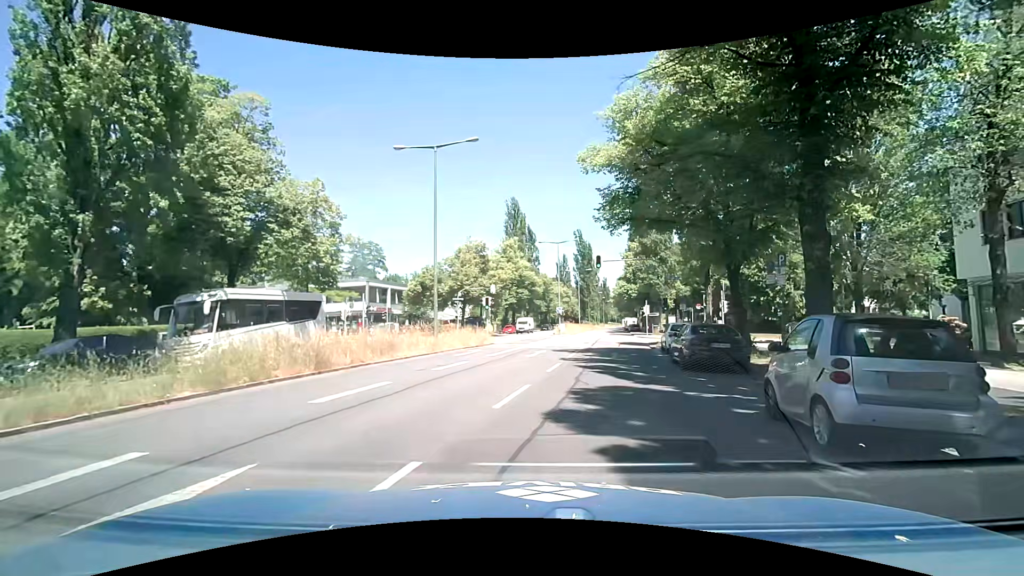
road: secondary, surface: asphalt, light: Day
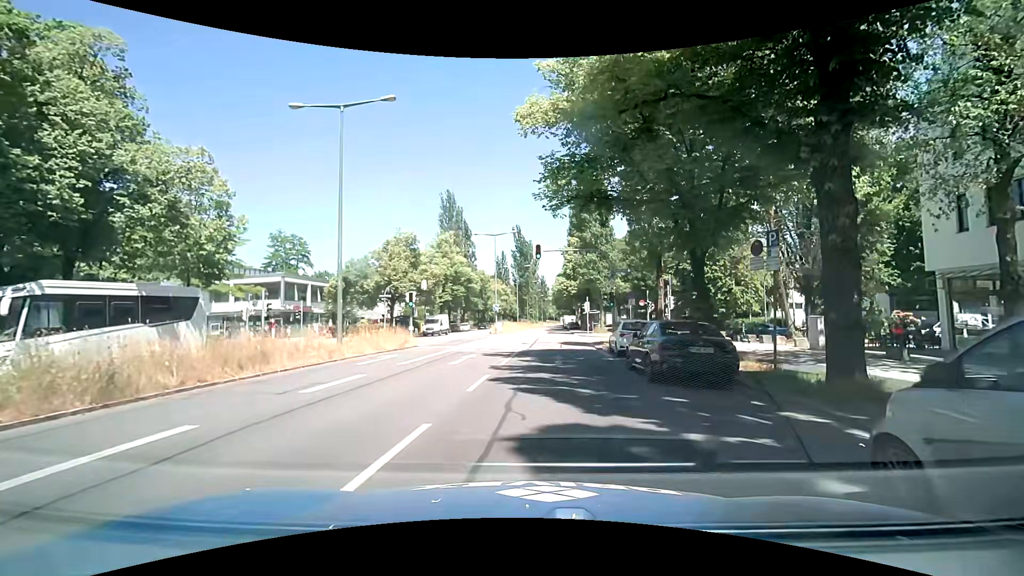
(+0.3, +4.3) m; +7°
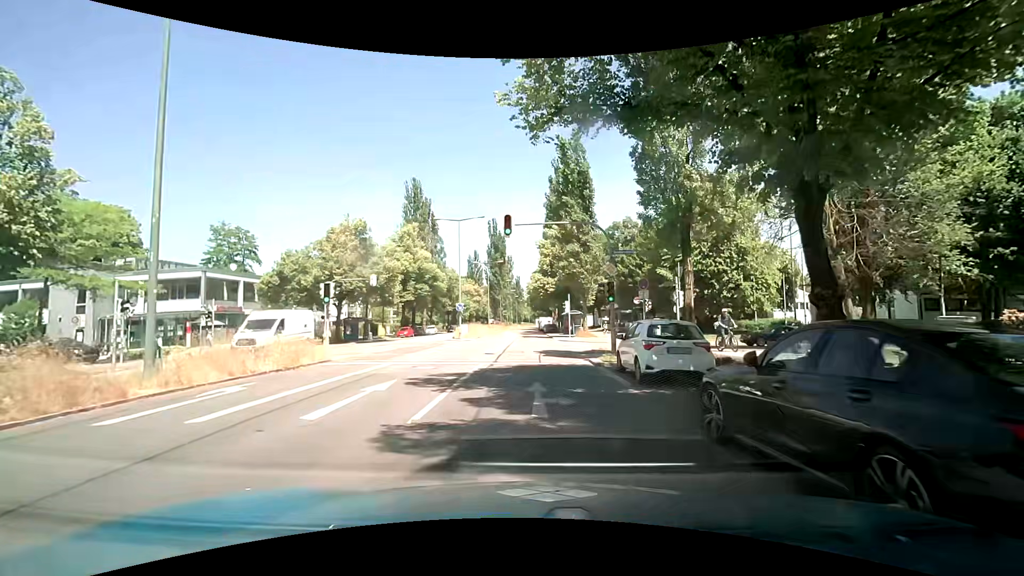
(0.0, +8.8) m; +2°
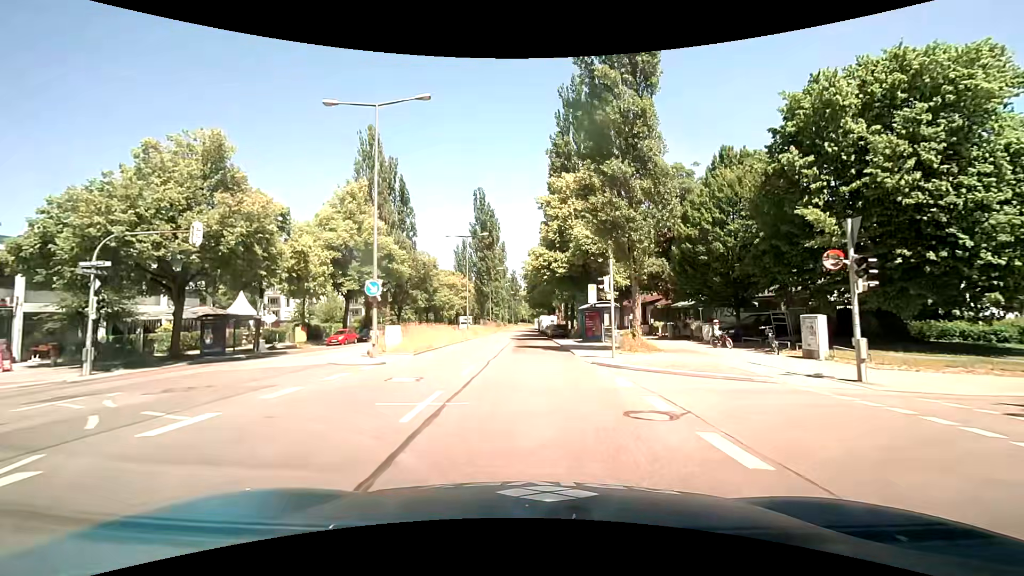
(0.0, +23.8) m; 0°
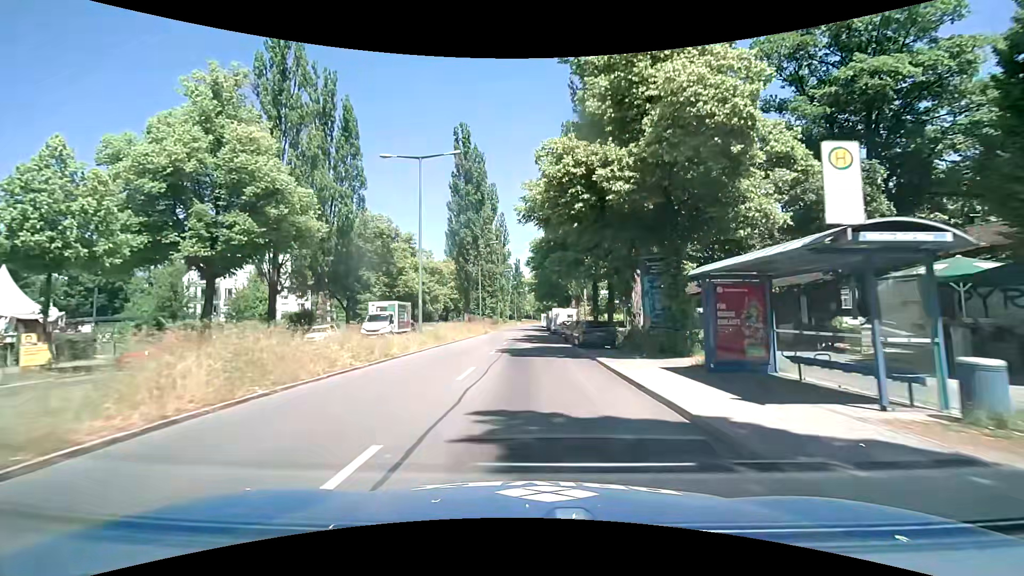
(-0.3, +24.5) m; -2°
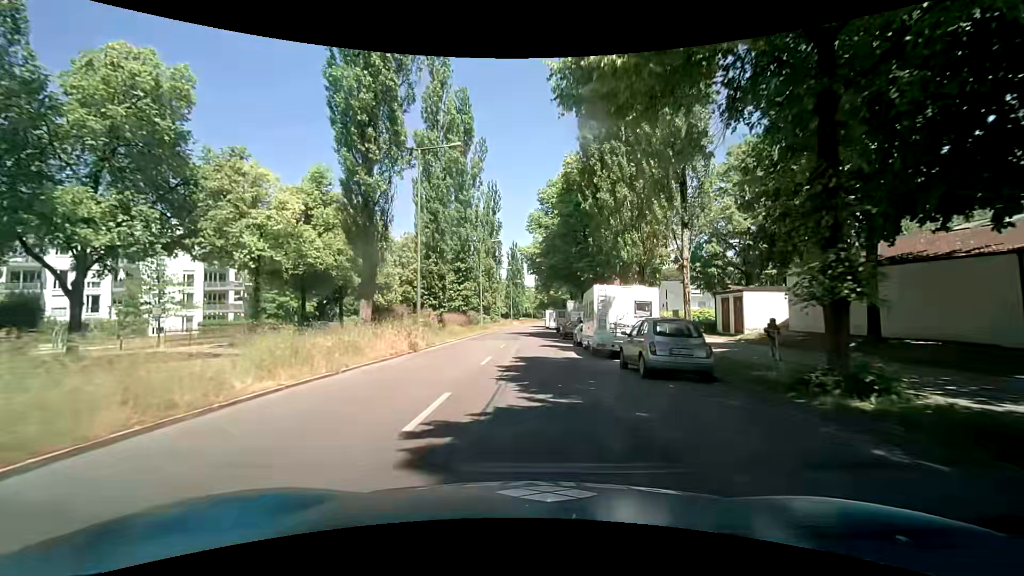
(+0.7, +32.5) m; +1°
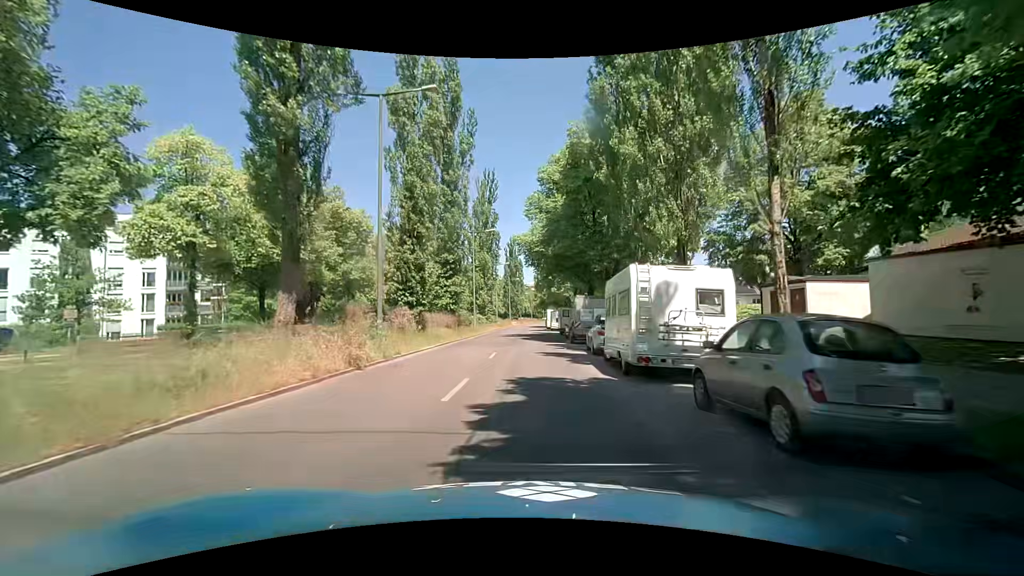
(+0.1, +6.7) m; -1°
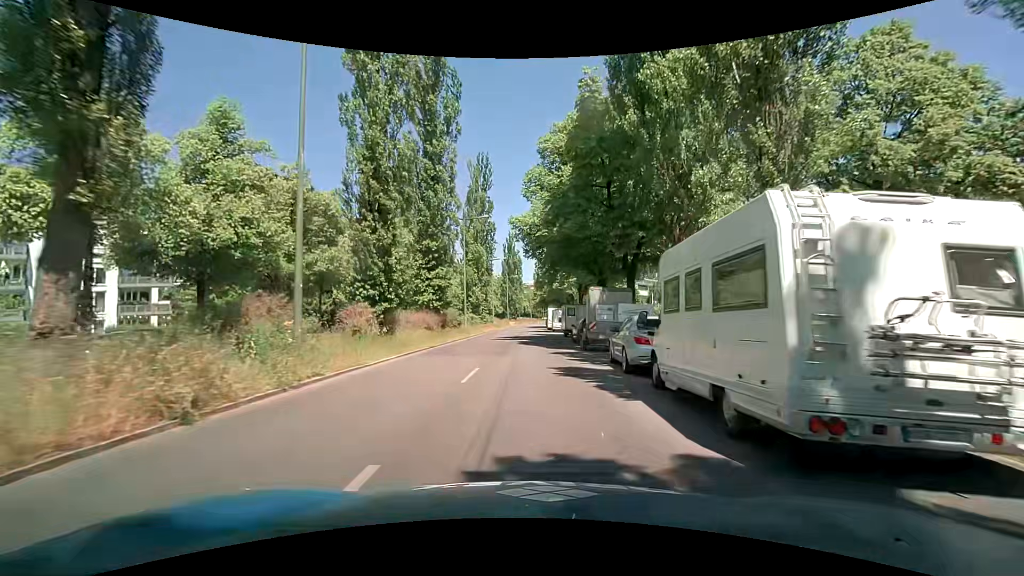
(+0.2, +6.8) m; +2°
(0, +10) (0, +20) (0, +30) (0, +40) (0, +50) (0, +60) (0, +70) (0, +80) (0, +90) (0, +100) m
